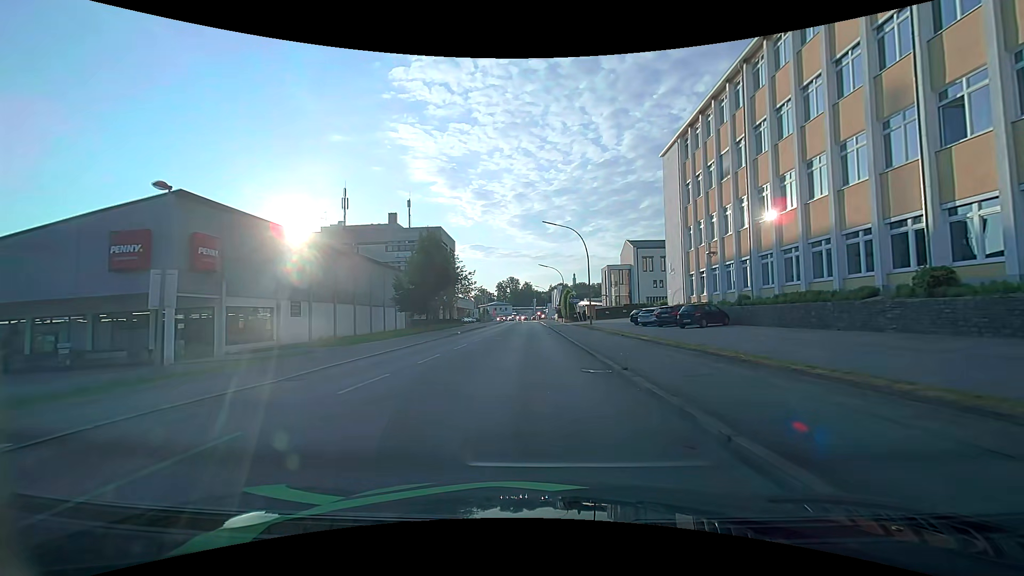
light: Day
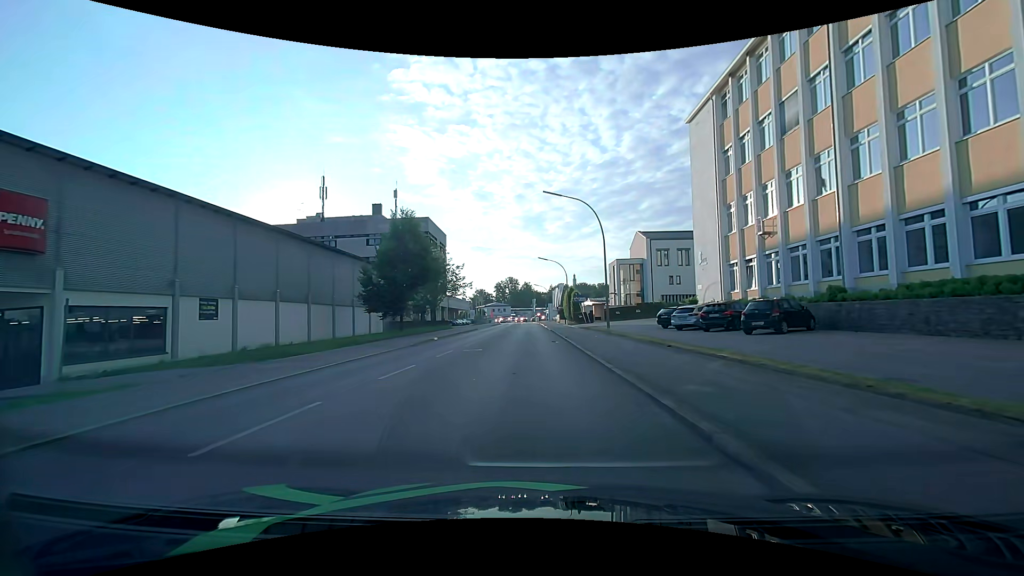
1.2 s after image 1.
(0.0, +10.3) m; +1°
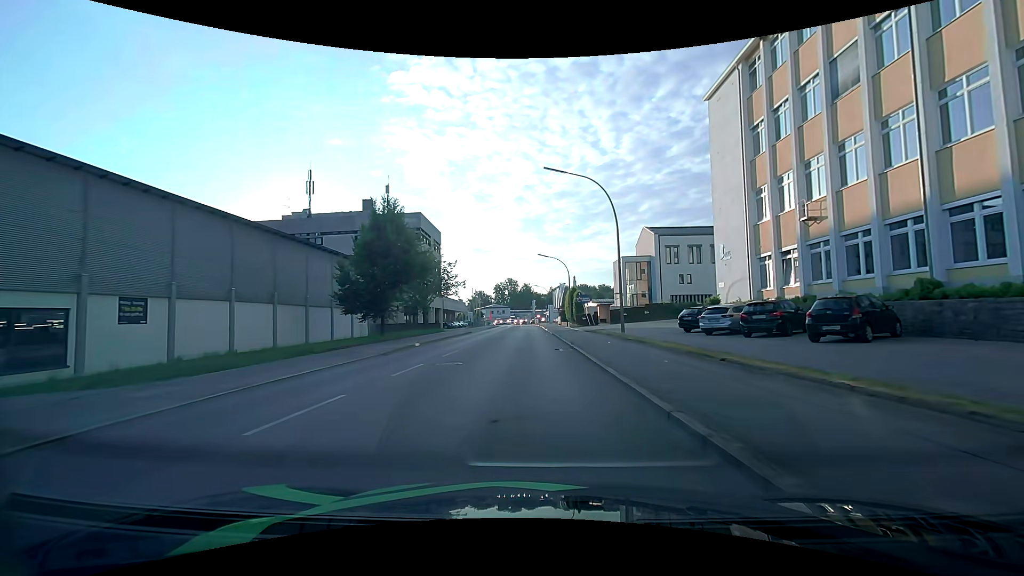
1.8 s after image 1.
(-0.1, +5.4) m; 0°
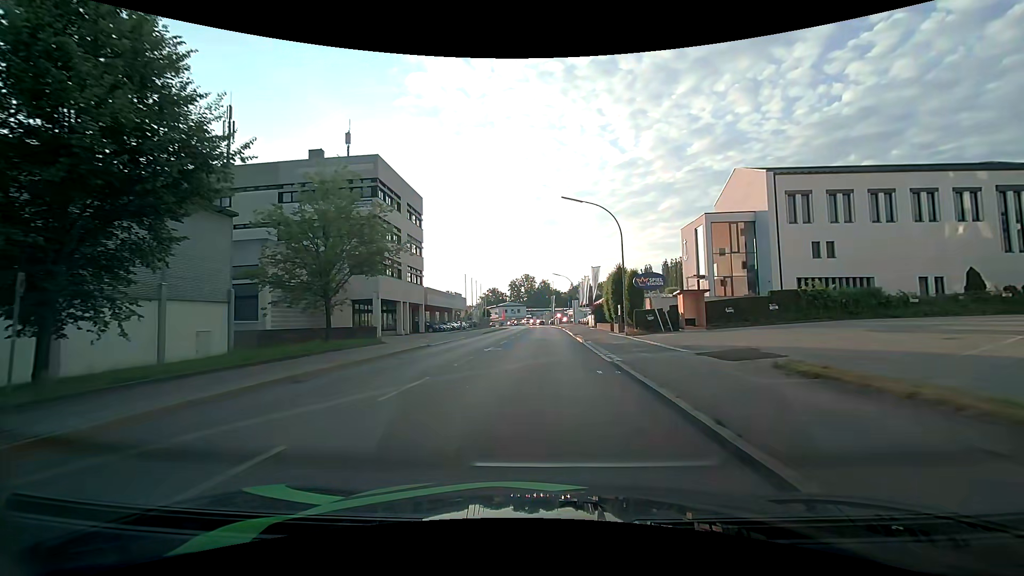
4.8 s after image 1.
(-0.6, +28.4) m; -2°
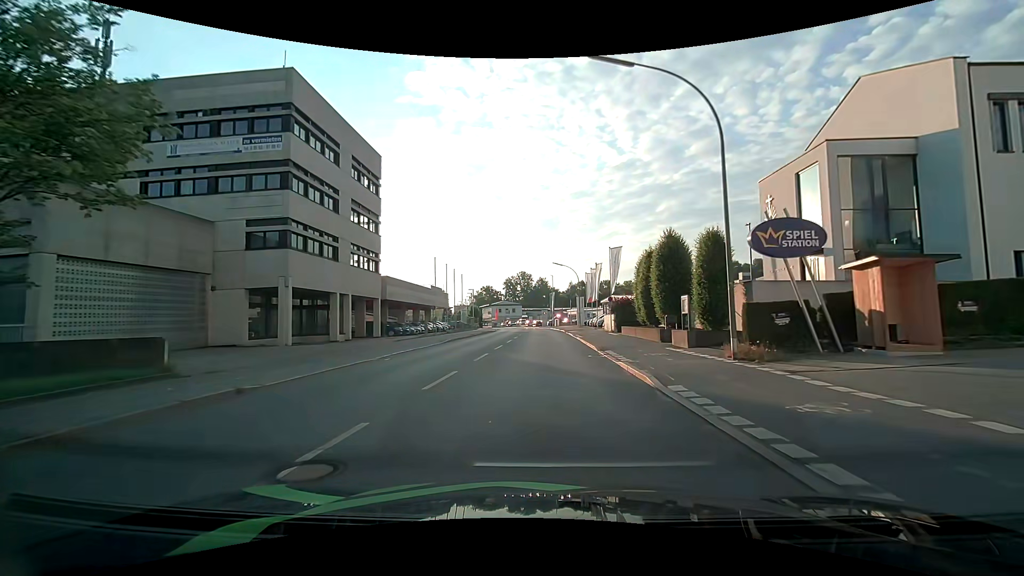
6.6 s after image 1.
(0.0, +17.5) m; 0°
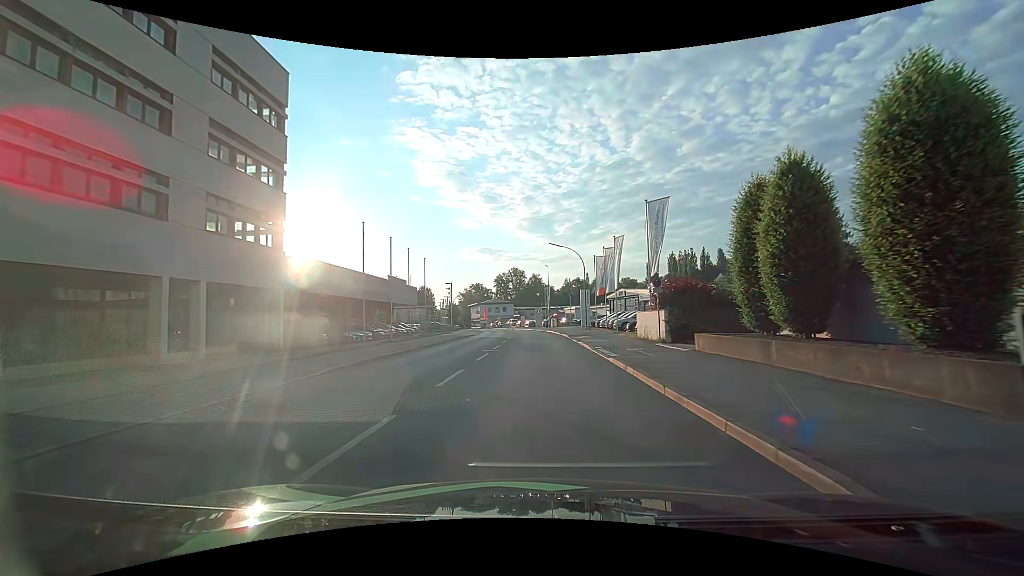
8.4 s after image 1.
(+0.1, +17.8) m; 0°
